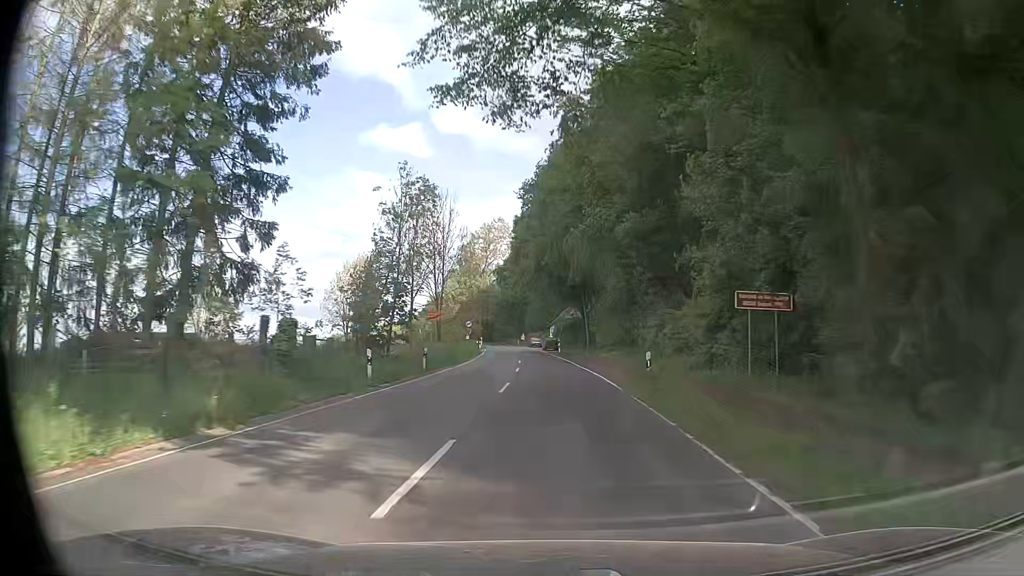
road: secondary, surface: asphalt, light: Day
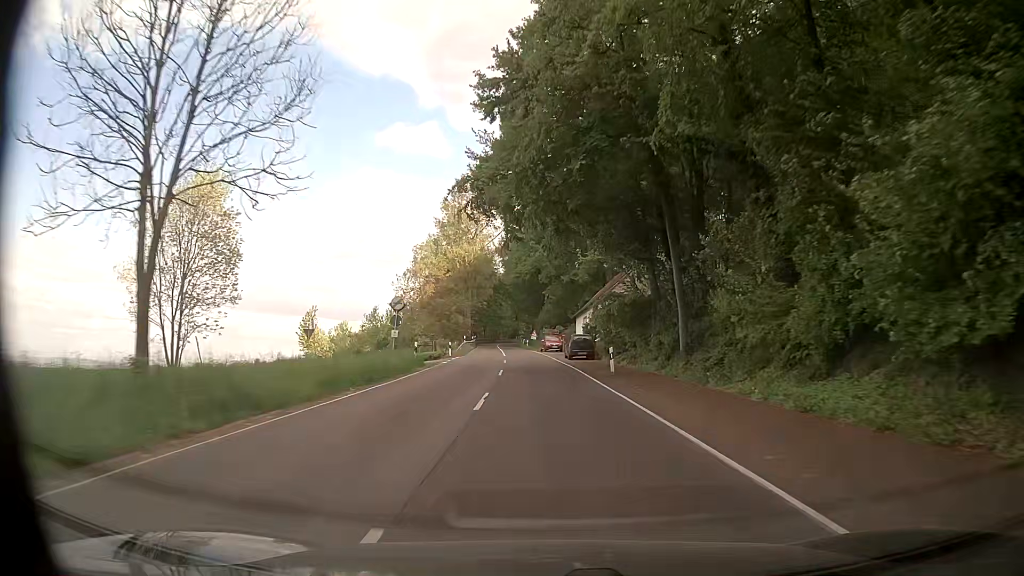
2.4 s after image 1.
(-0.6, +40.8) m; -1°
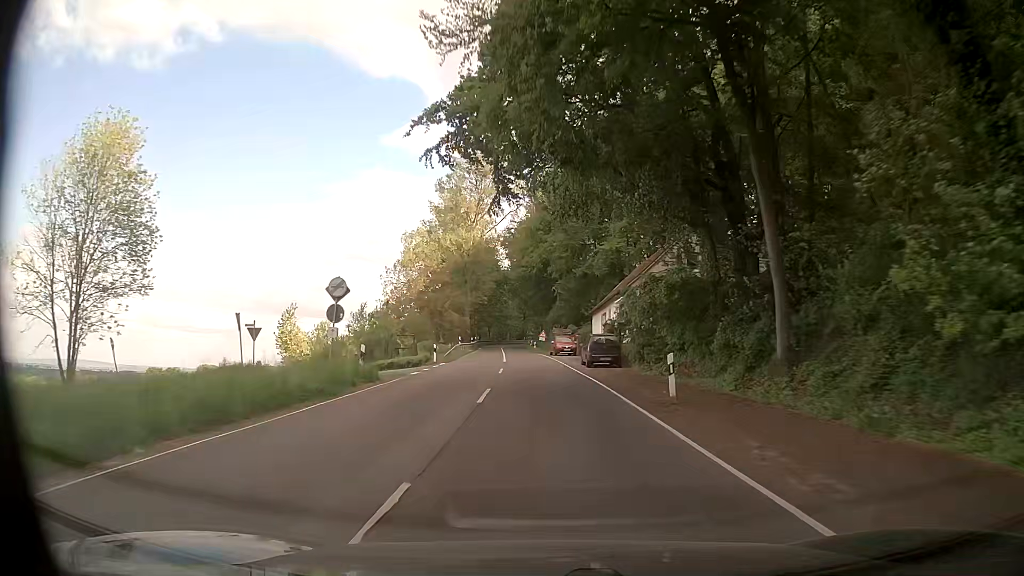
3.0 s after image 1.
(-0.1, +10.5) m; 0°
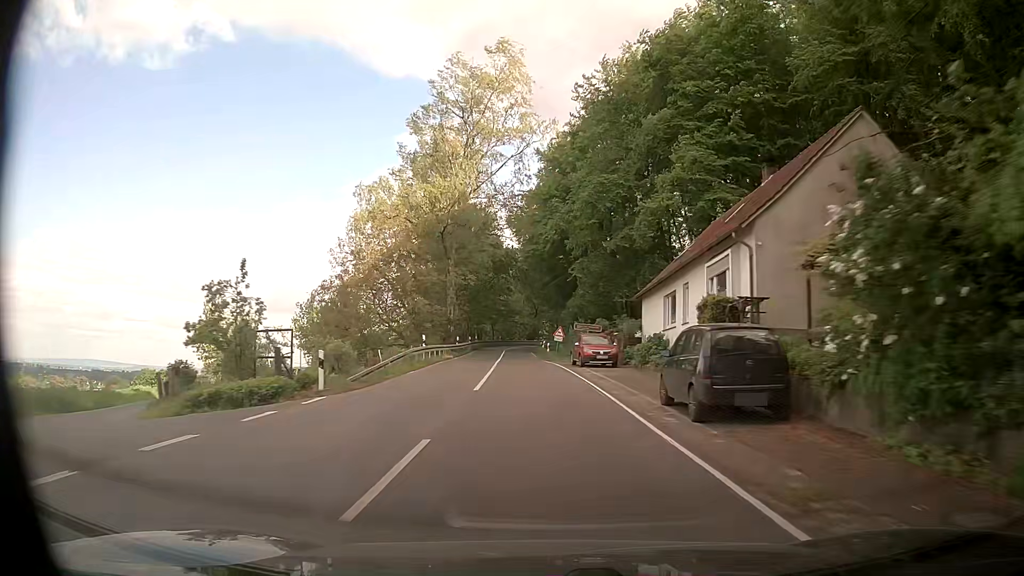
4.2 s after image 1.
(-0.5, +21.7) m; -3°
